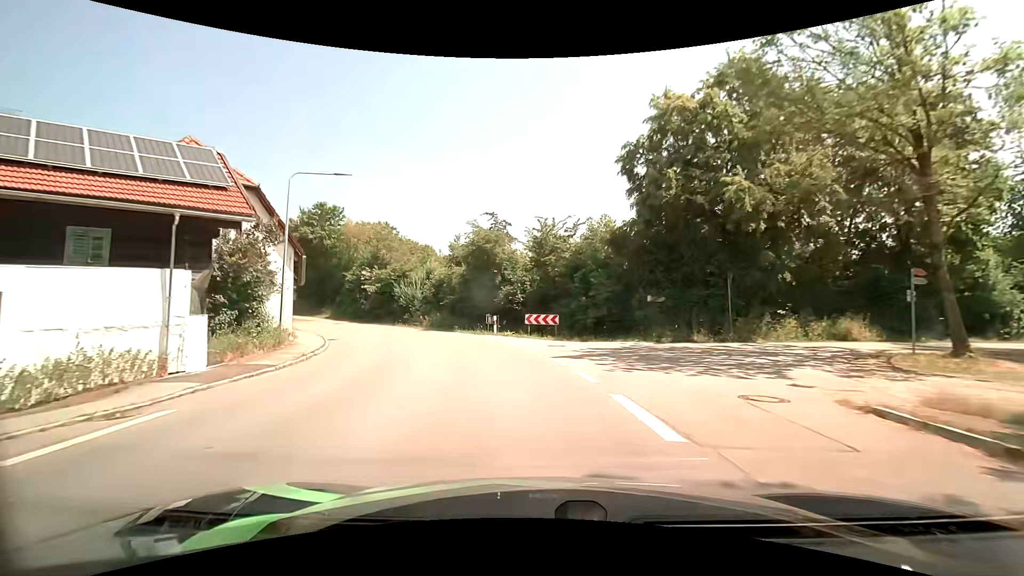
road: secondary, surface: asphalt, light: Day
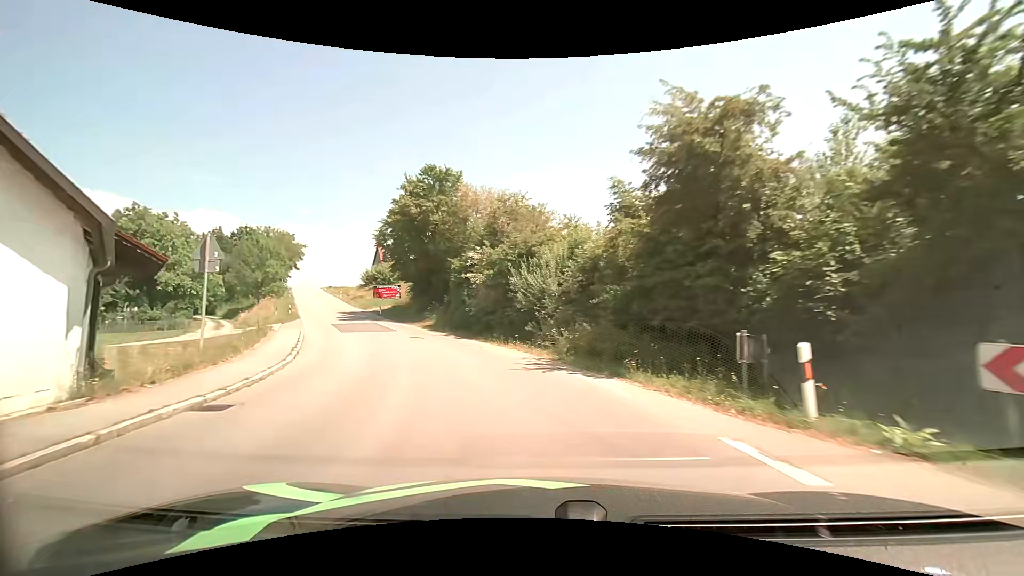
(-2.5, +19.8) m; -18°
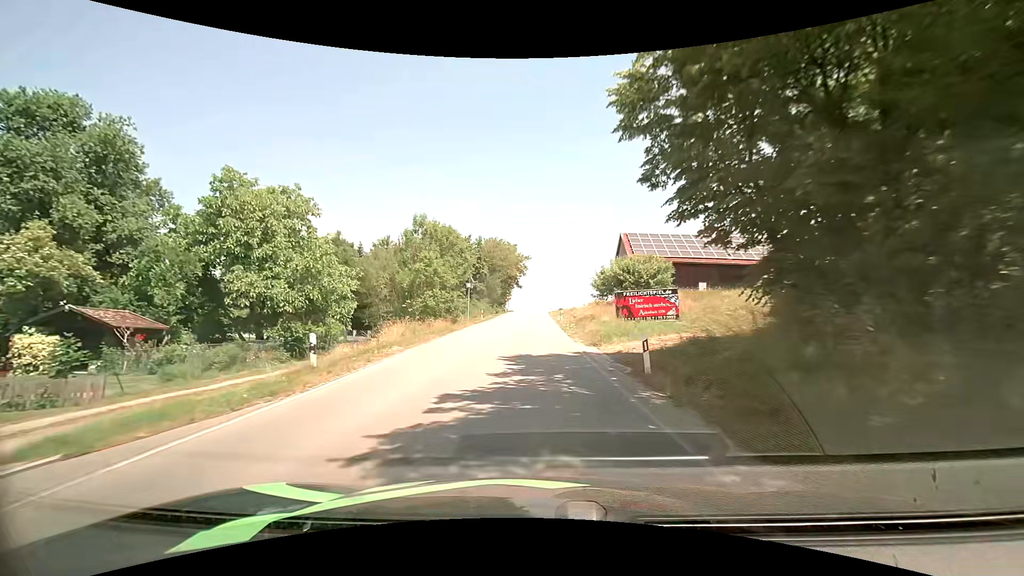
(-10.8, +34.2) m; -29°
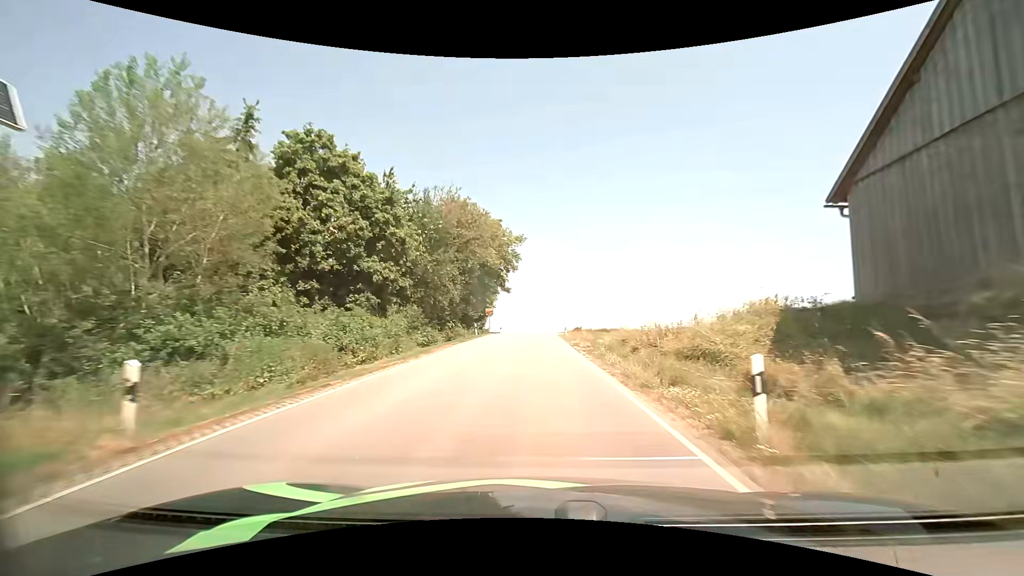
(-0.1, +40.7) m; +1°
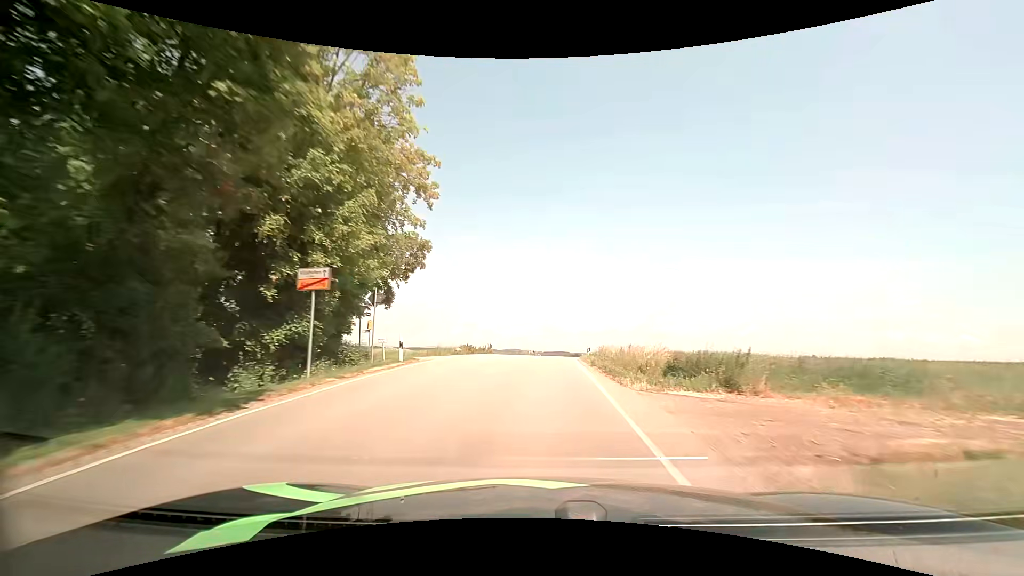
(+0.2, +45.6) m; 0°
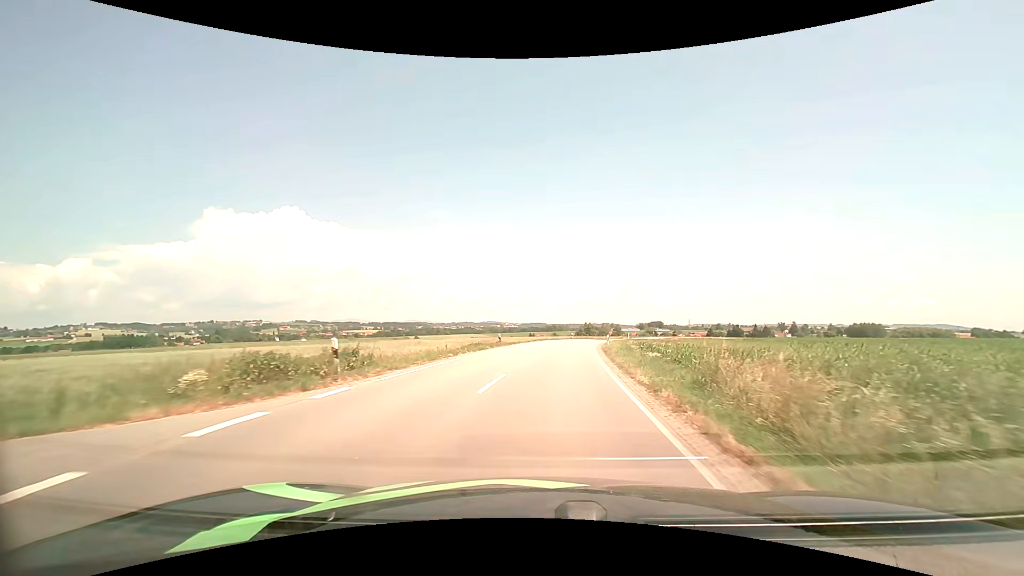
(+0.6, +27.6) m; +3°
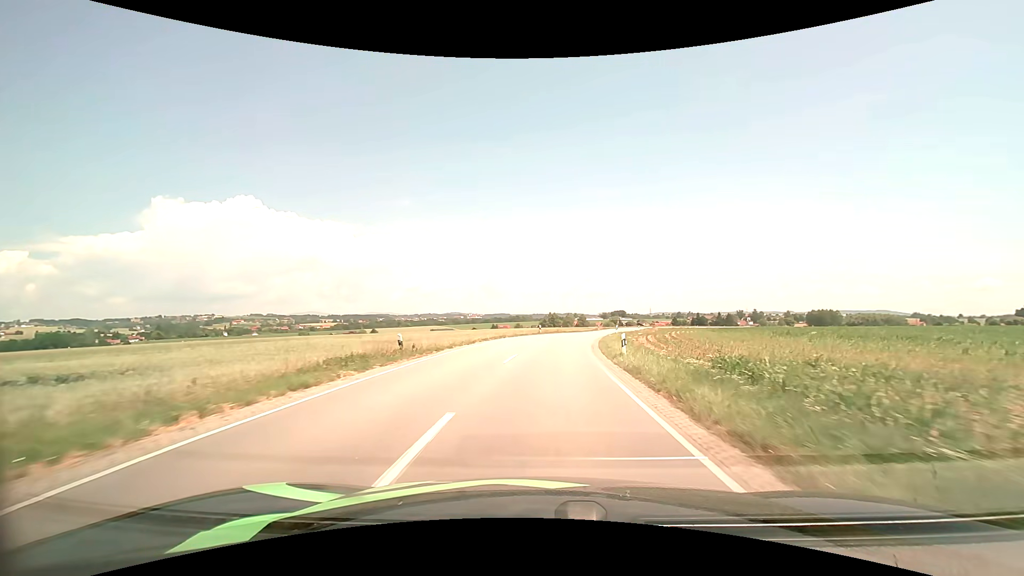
(+0.6, +18.8) m; +4°
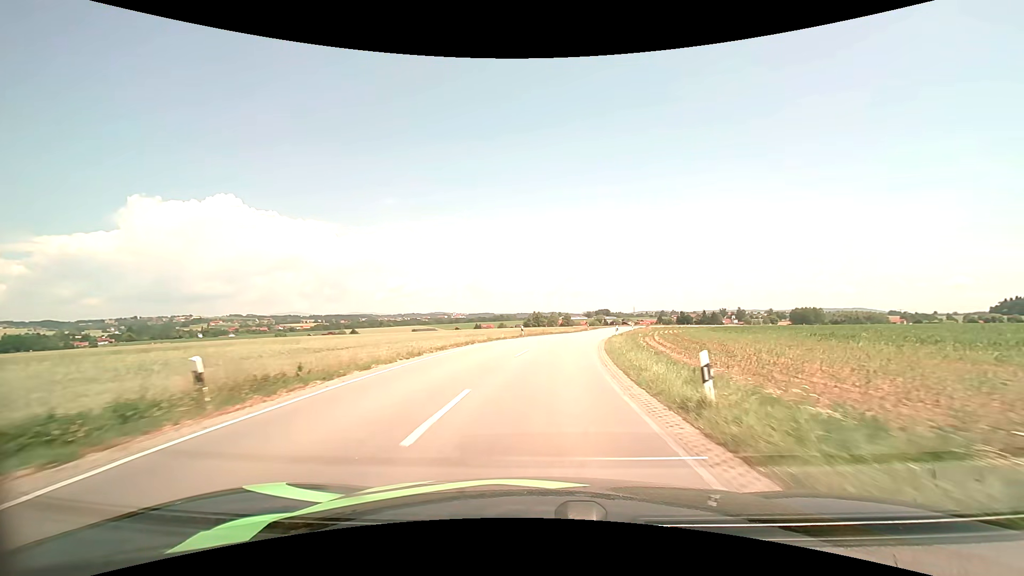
(+0.2, +9.8) m; +2°
(0, +10) (+1, +20) (+2, +30) (+3, +40) (+5, +50) (+7, +59) (+9, +69) (+12, +79) (+14, +89) (+16, +98) m
